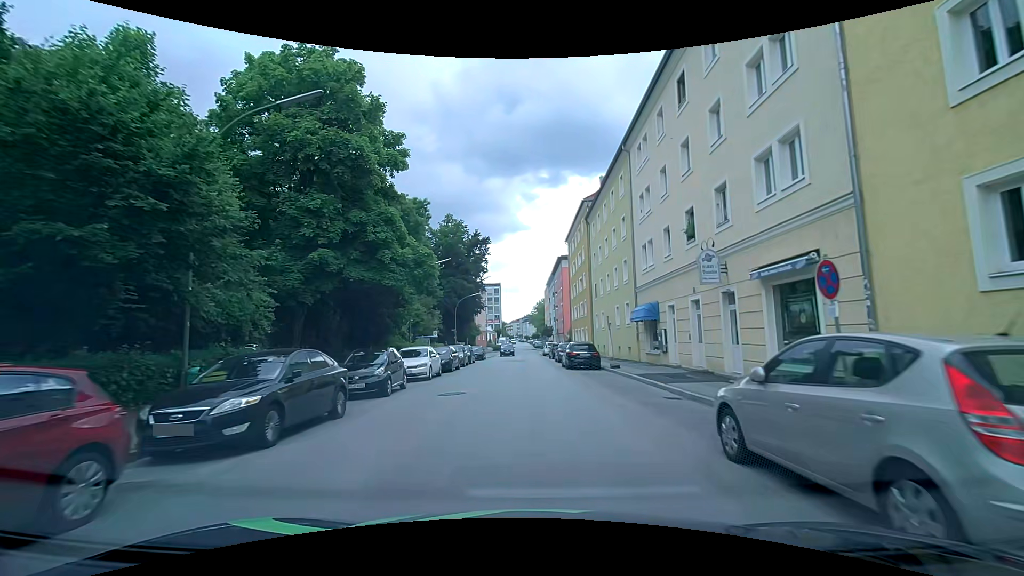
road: tertiary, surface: asphalt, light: Day
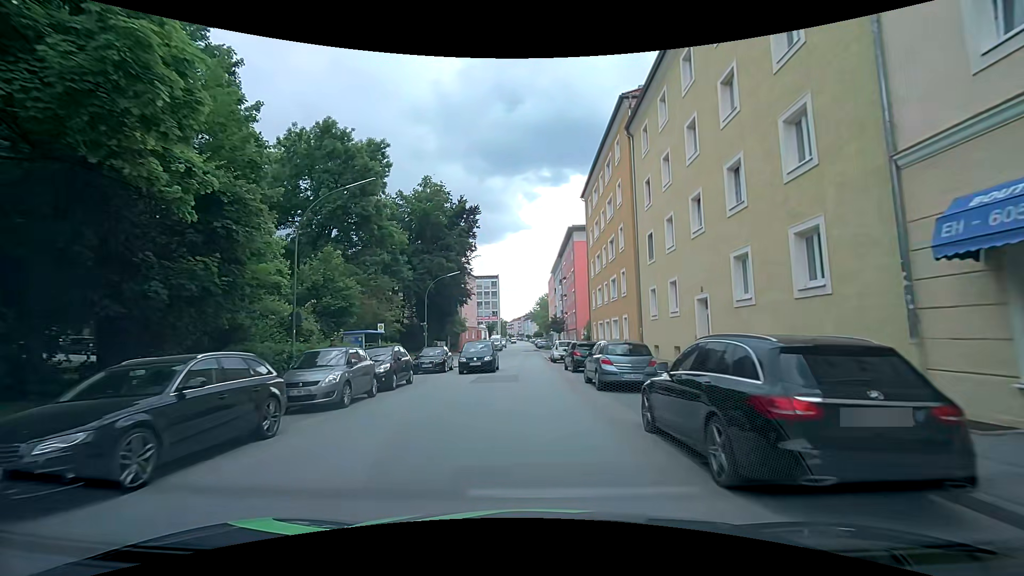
(+0.4, +21.5) m; +1°
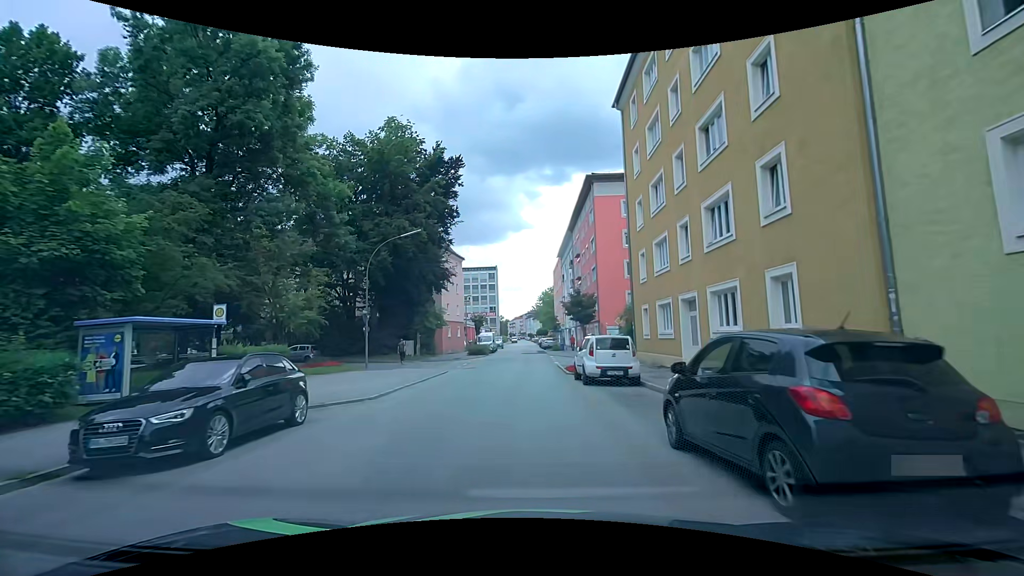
(-0.2, +19.4) m; -1°
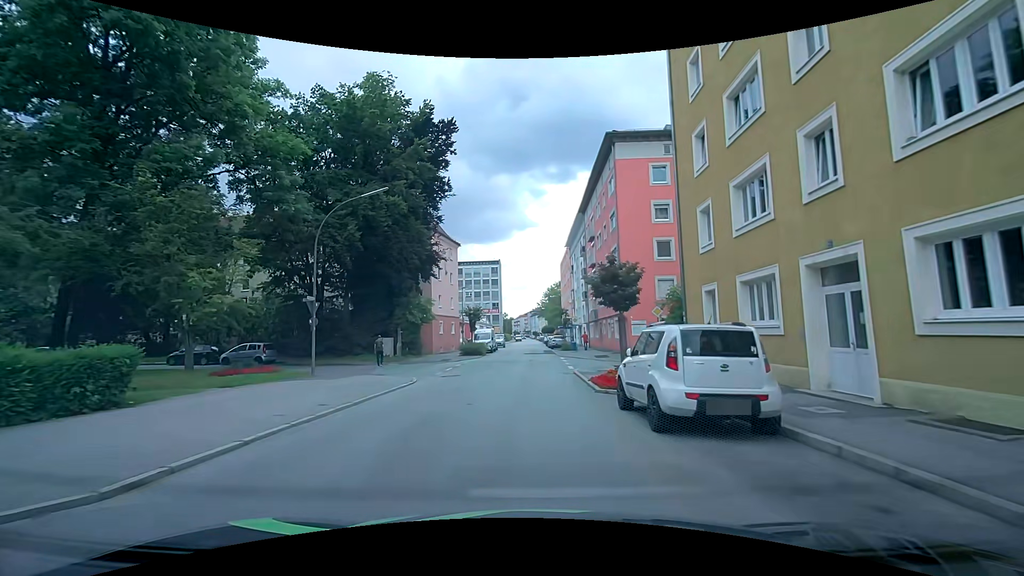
(0.0, +8.7) m; -1°
(0, +10) (0, +20) (0, +30) (+1, +40) (0, +50) (0, +60) (+1, +70) (+1, +80) (+2, +90) (+2, +100) m
